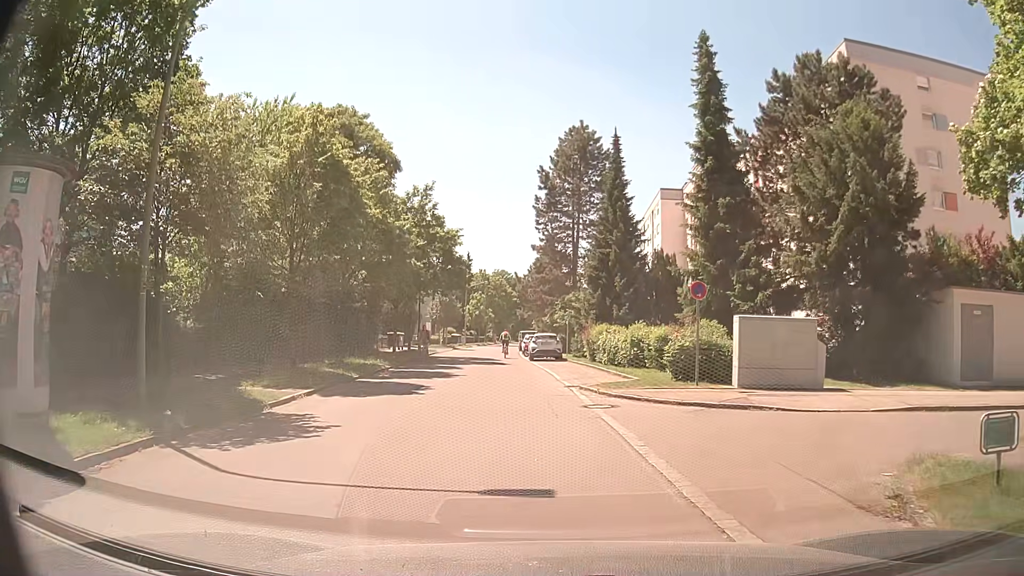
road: residential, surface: asphalt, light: Day
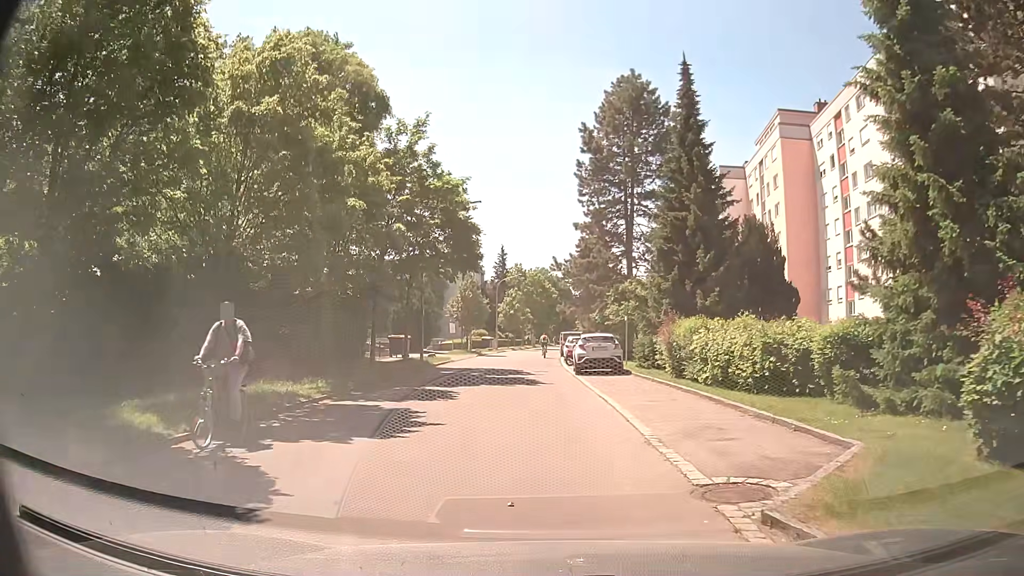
(-0.3, +12.4) m; -2°
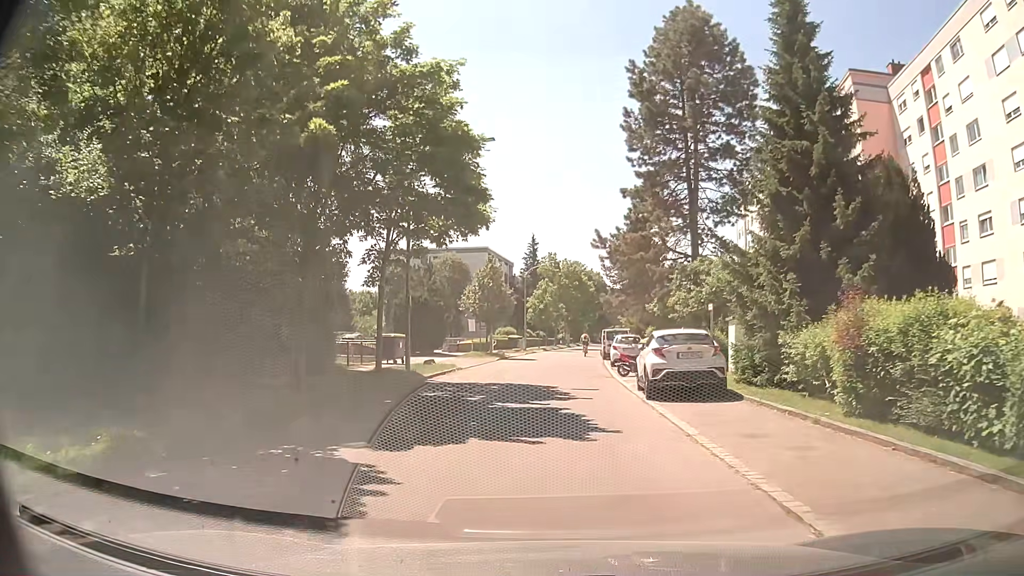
(-0.6, +10.5) m; -5°
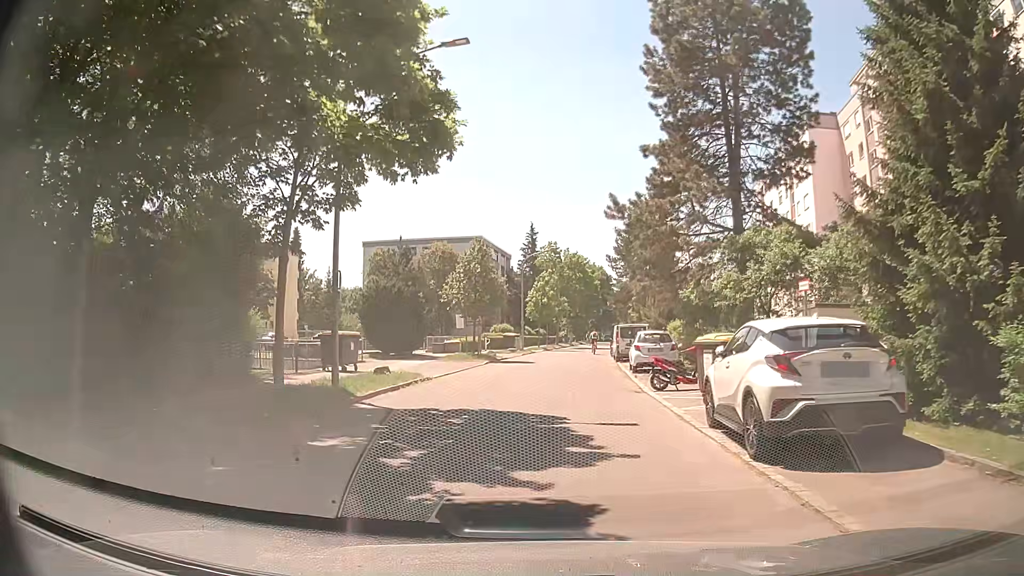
(+0.1, +7.8) m; +2°
(0, +10) (0, +20) (0, +30) (+1, +40) (+1, +50) (+2, +60) (+3, +70) (+3, +80) (+5, +90) (+6, +100) m
